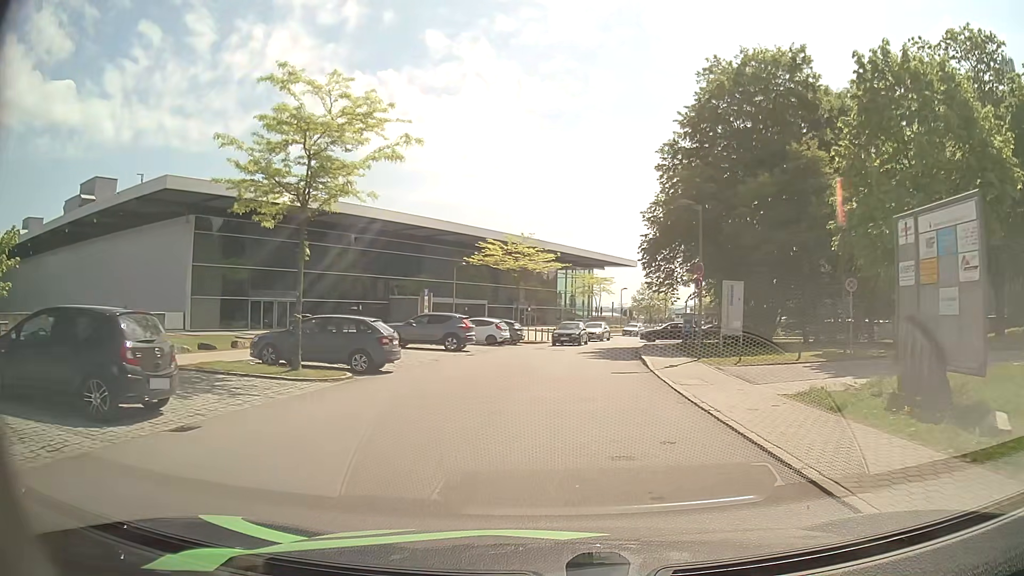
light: Day
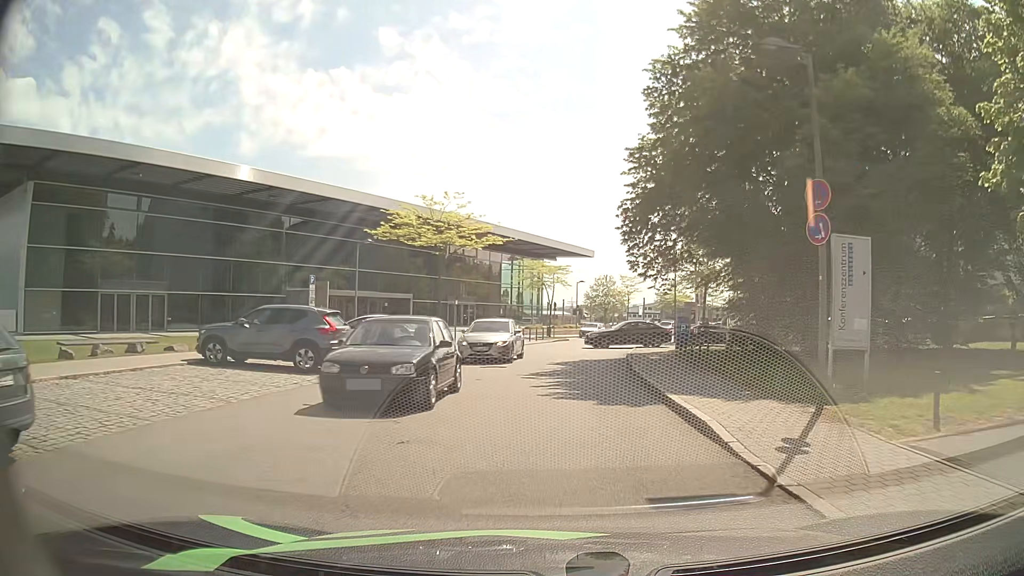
(+0.4, +12.9) m; +4°
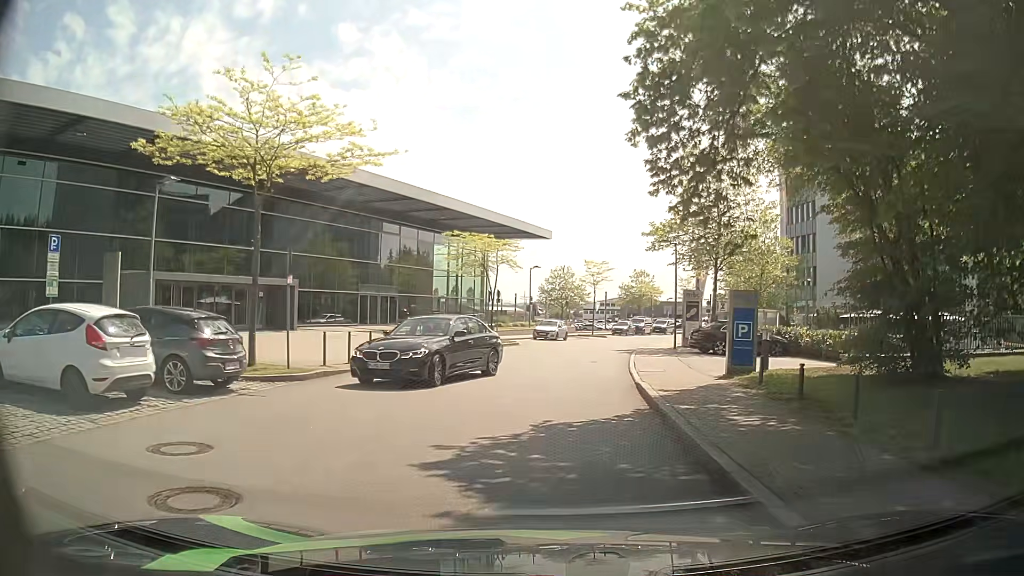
(+0.7, +15.3) m; +4°
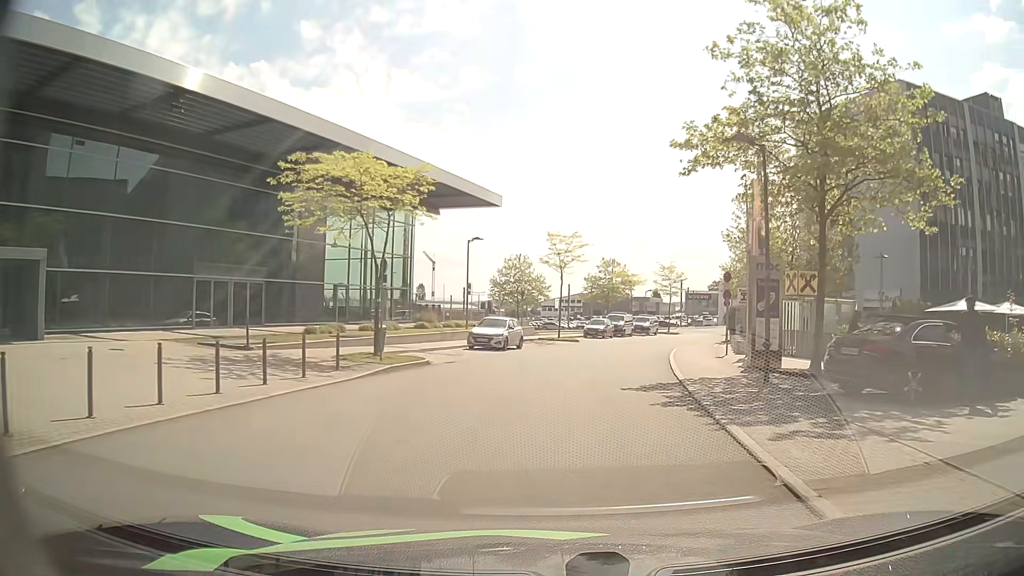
(+0.5, +18.1) m; +4°
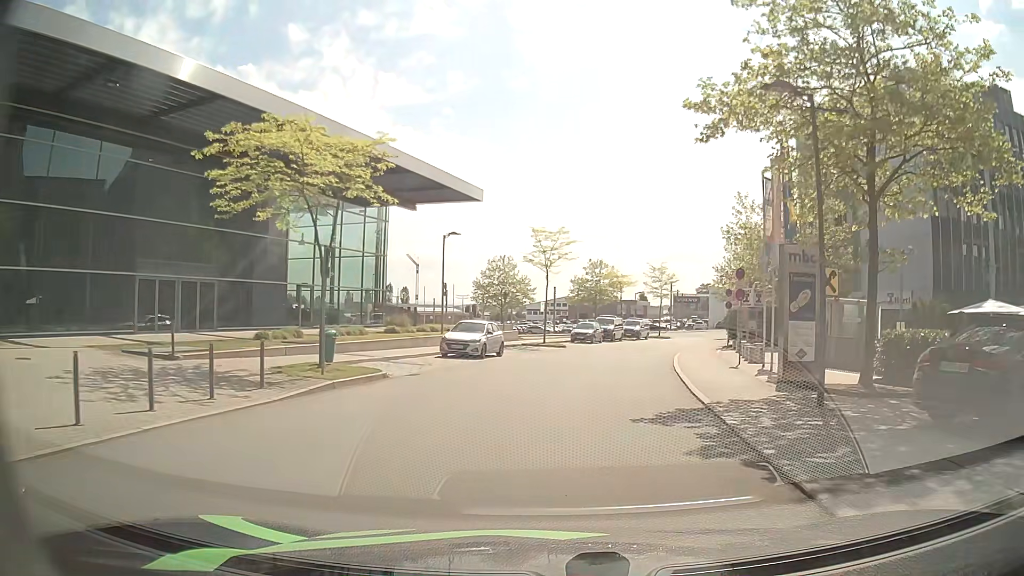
(0.0, +3.7) m; +2°
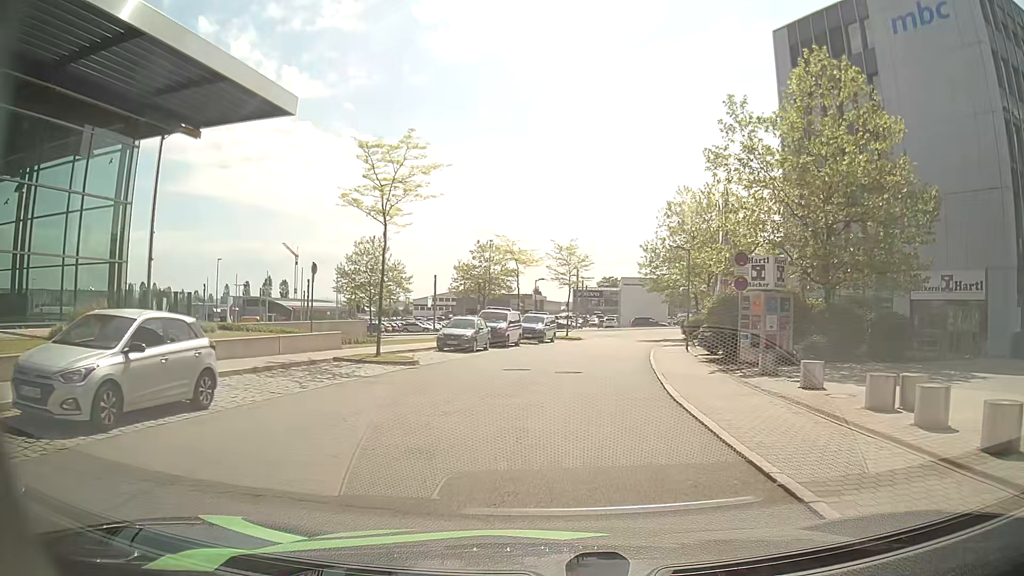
(+1.2, +18.8) m; +8°
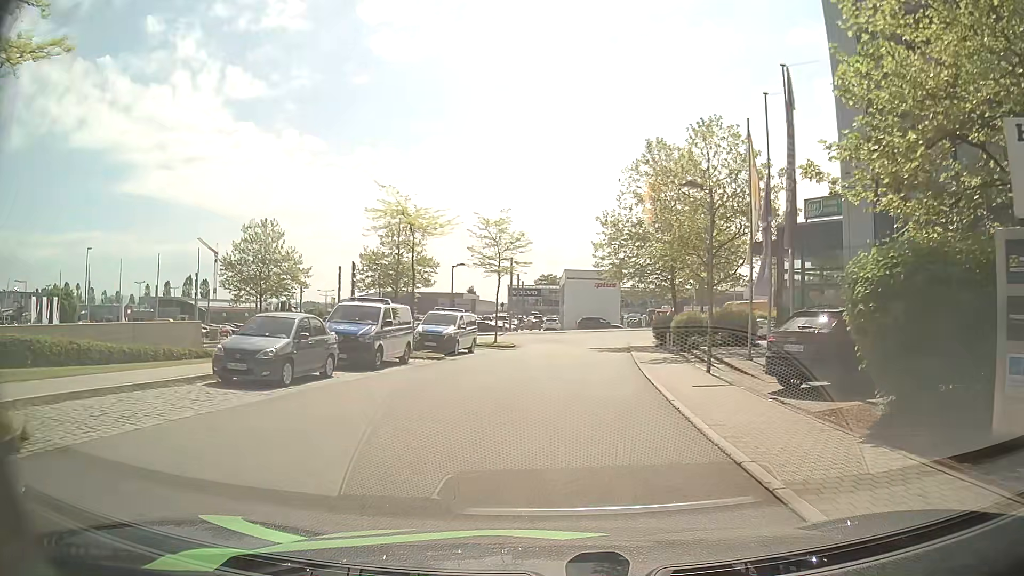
(+0.8, +15.8) m; +6°
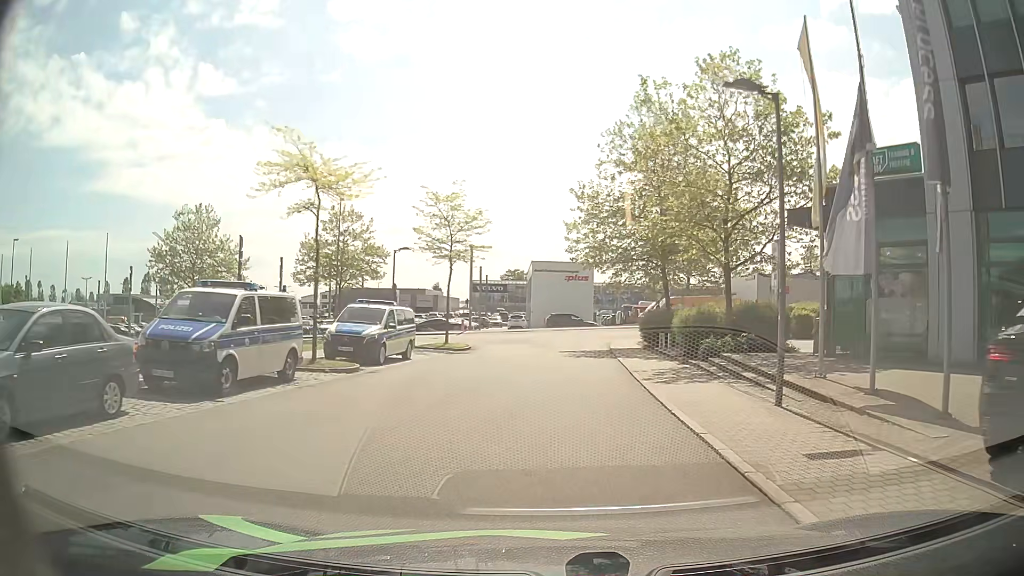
(+0.1, +7.9) m; +2°
(0, +10) (+1, +20) (+1, +30) (+2, +40) (+6, +49) (+15, +52) (+25, +52) (+35, +51) (+45, +51) (+55, +51) m
